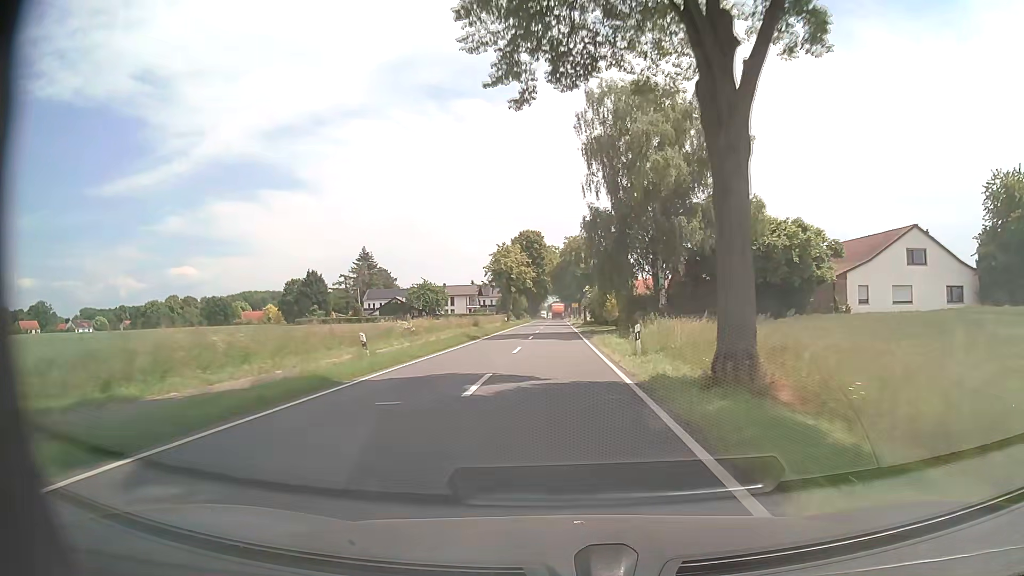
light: Day
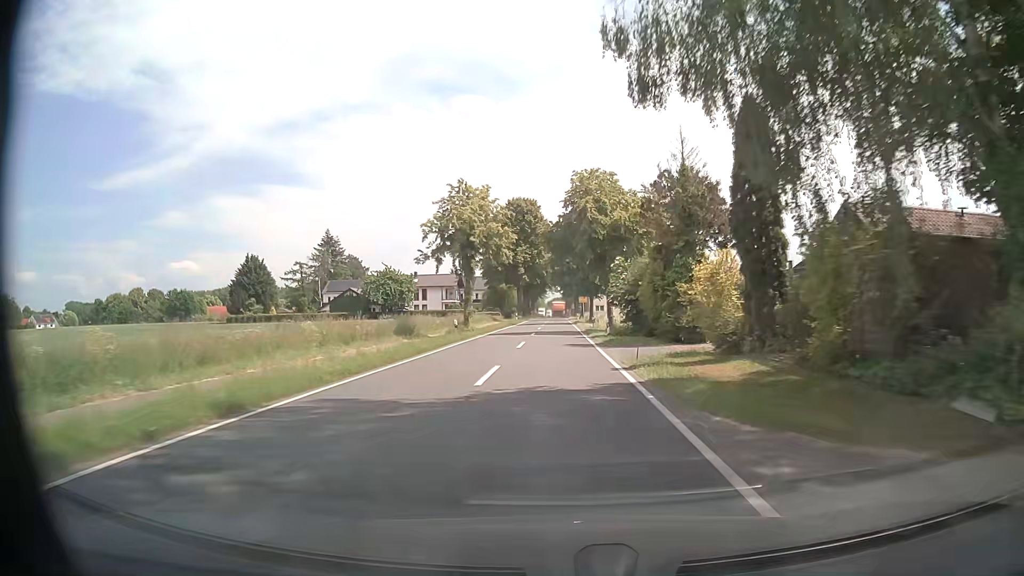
(+0.2, +33.7) m; 0°
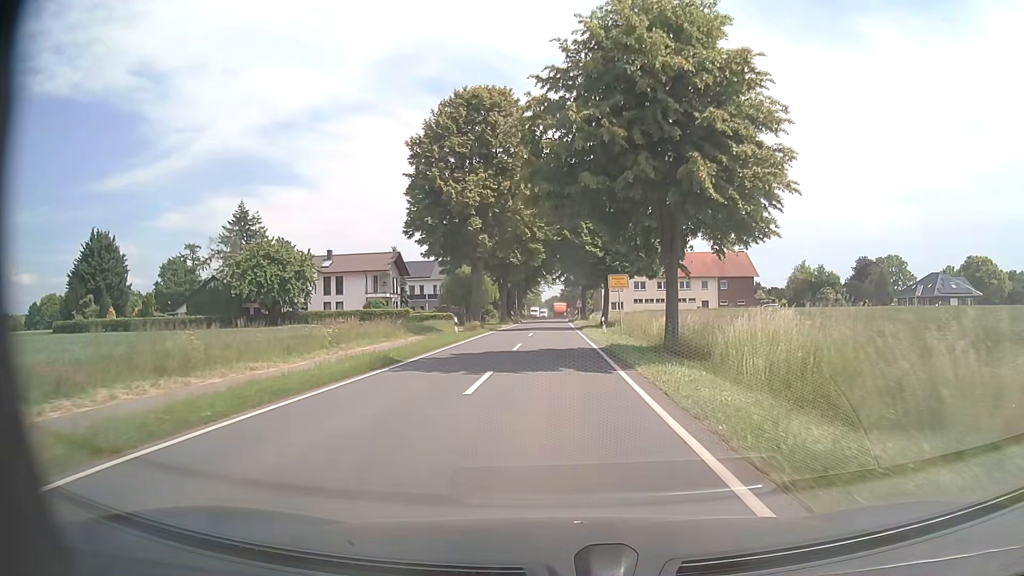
(0.0, +48.1) m; 0°
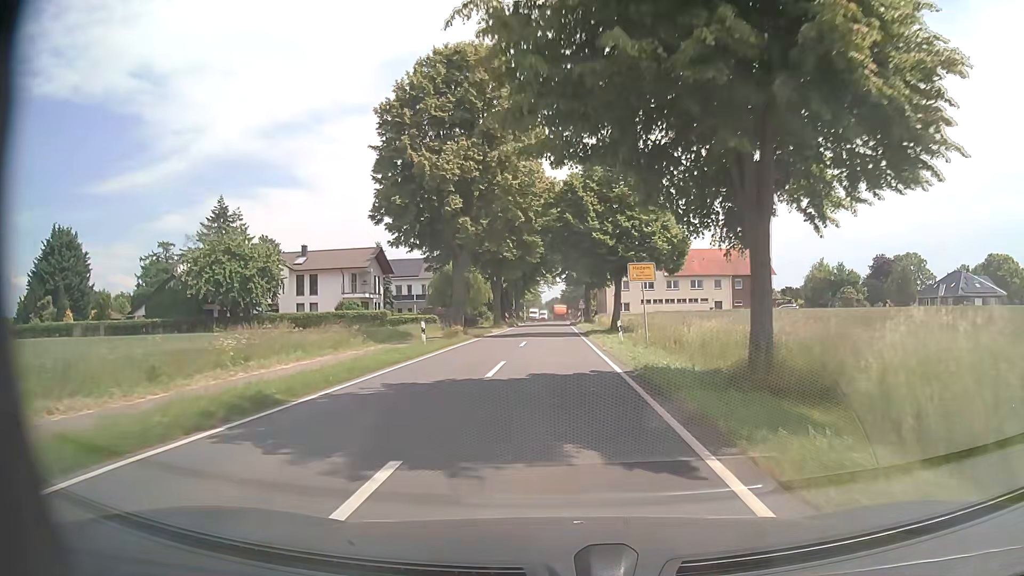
(0.0, +8.6) m; 0°
(0, +10) (0, +20) (0, +30) (0, +40) (0, +50) (0, +60) (0, +70) (0, +80) (+1, +90) (+1, +100) m
